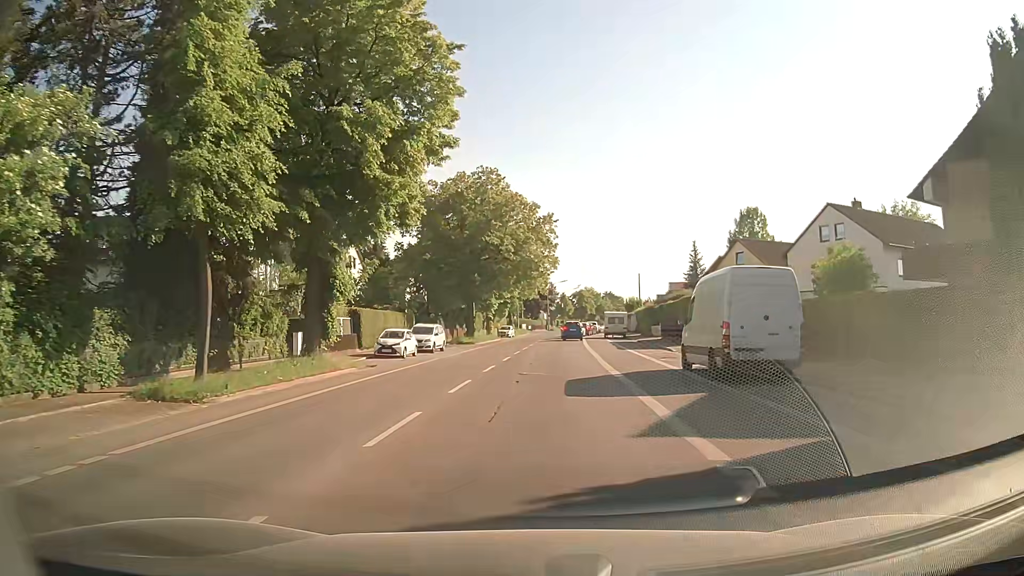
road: secondary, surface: asphalt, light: Day
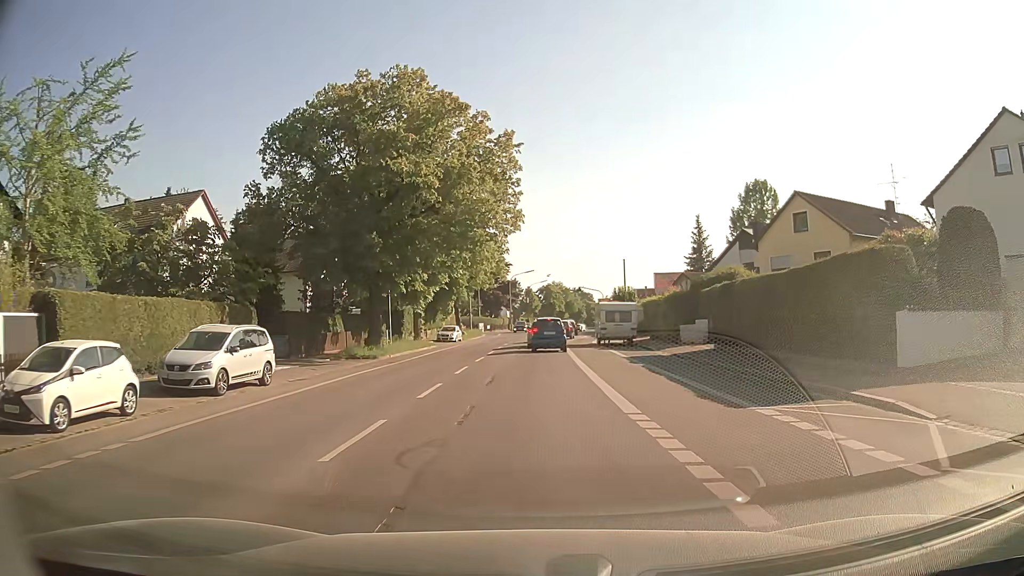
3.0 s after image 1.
(+1.1, +24.3) m; +3°
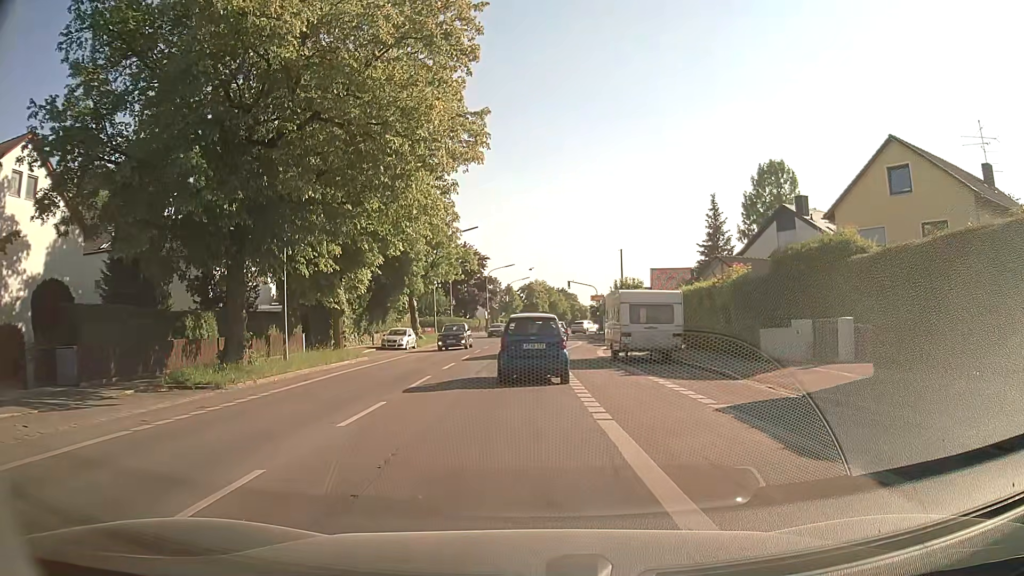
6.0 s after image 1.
(+0.4, +15.1) m; +2°
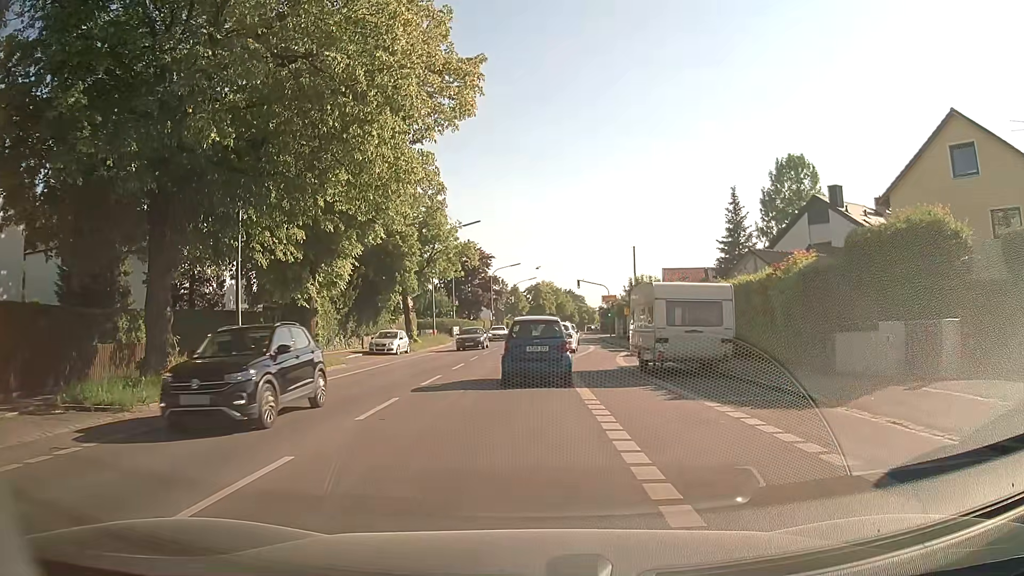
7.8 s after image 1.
(0.0, +5.0) m; +1°
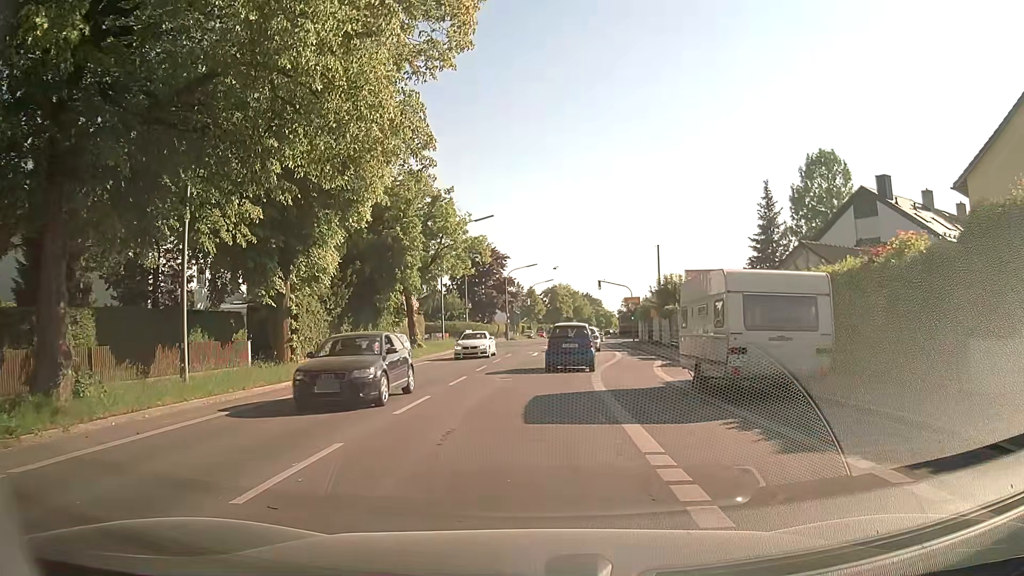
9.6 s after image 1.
(-0.2, +5.1) m; -2°
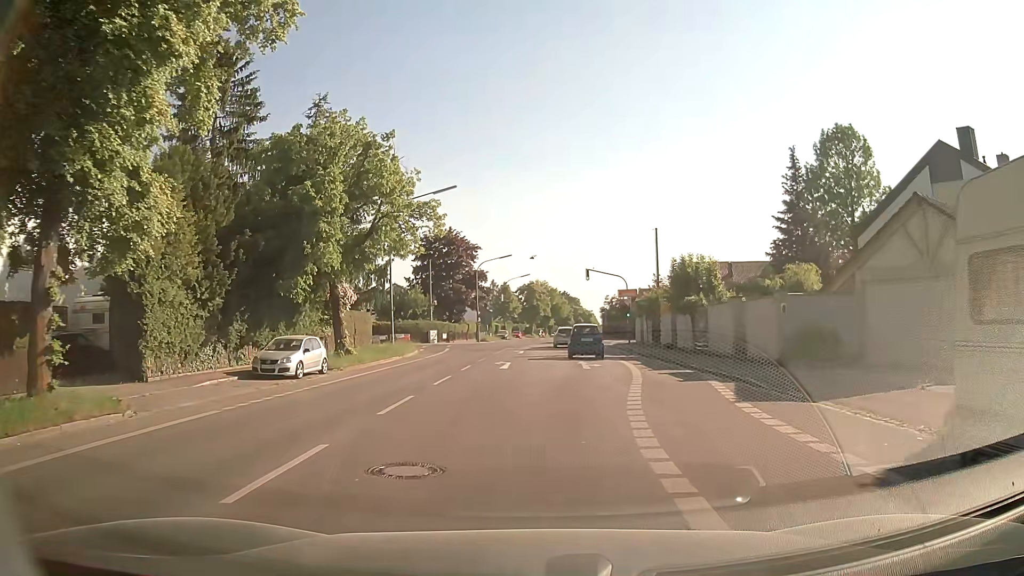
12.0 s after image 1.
(0.0, +12.1) m; +1°
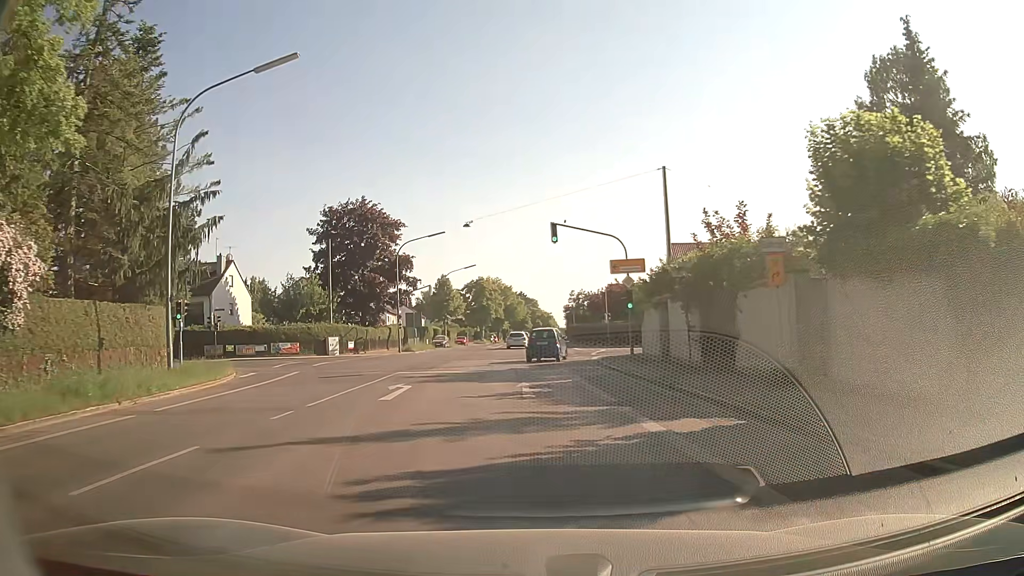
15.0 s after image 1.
(+1.6, +24.2) m; +4°
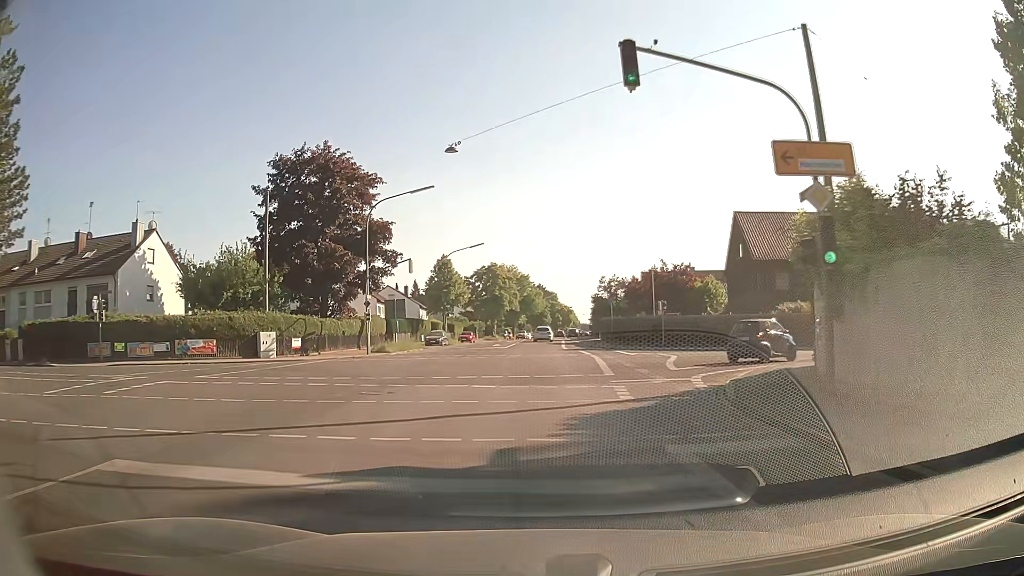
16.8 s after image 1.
(-0.4, +18.5) m; -2°
(0, +10) (0, +20) (0, +30) (0, +40) (0, +50) (+1, +60) (+1, +70) (+1, +80) (+1, +90) (+1, +100) m
